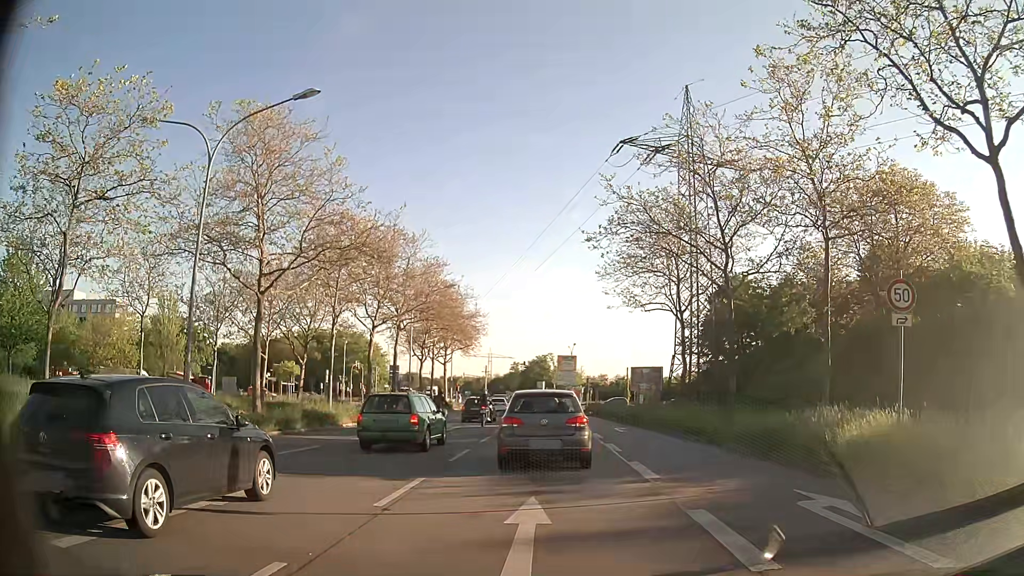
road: primary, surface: asphalt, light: Day
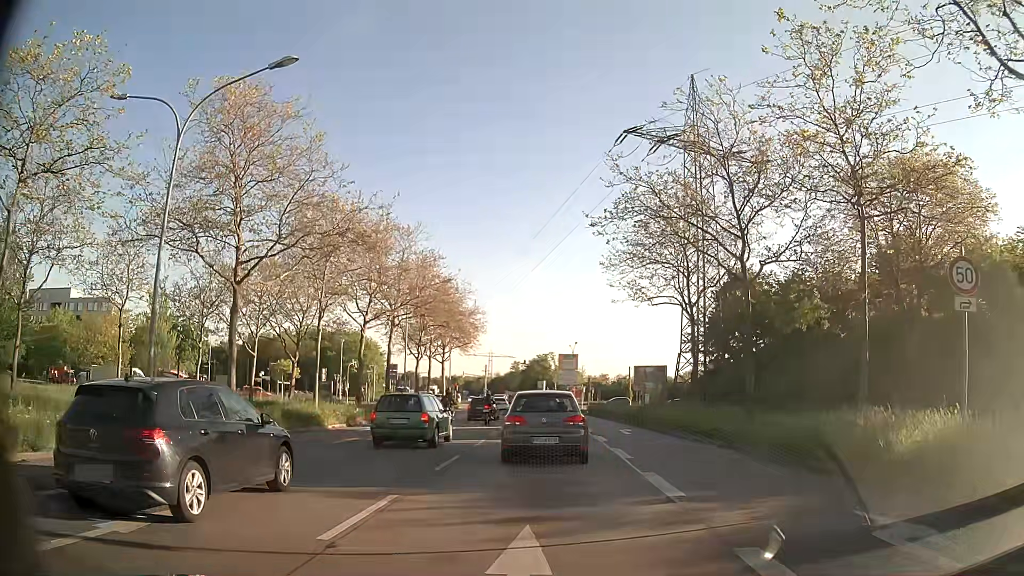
(0.0, +2.2) m; +1°
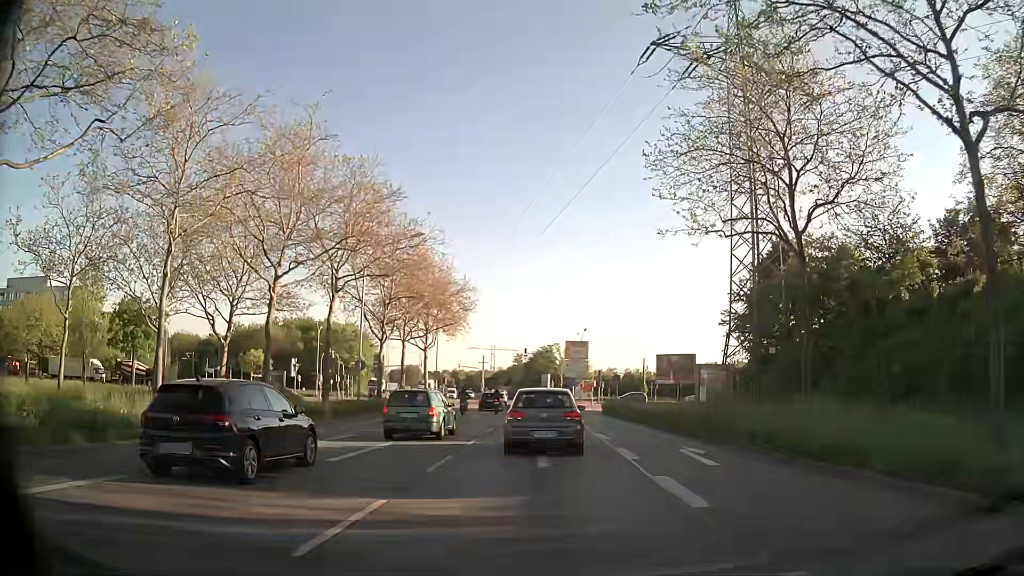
(-0.3, +13.4) m; -2°
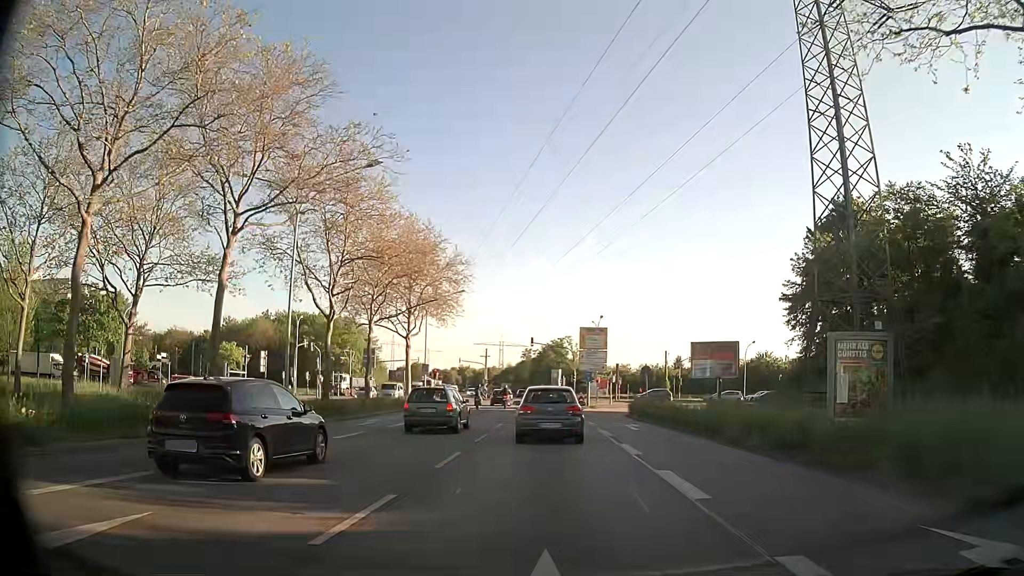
(-0.1, +11.7) m; 0°
(0, +10) (0, +20) (-1, +30) (-1, +40) (-1, +50) (-2, +60) (-2, +70) (-3, +80) (-3, +90) (-4, +100) m
